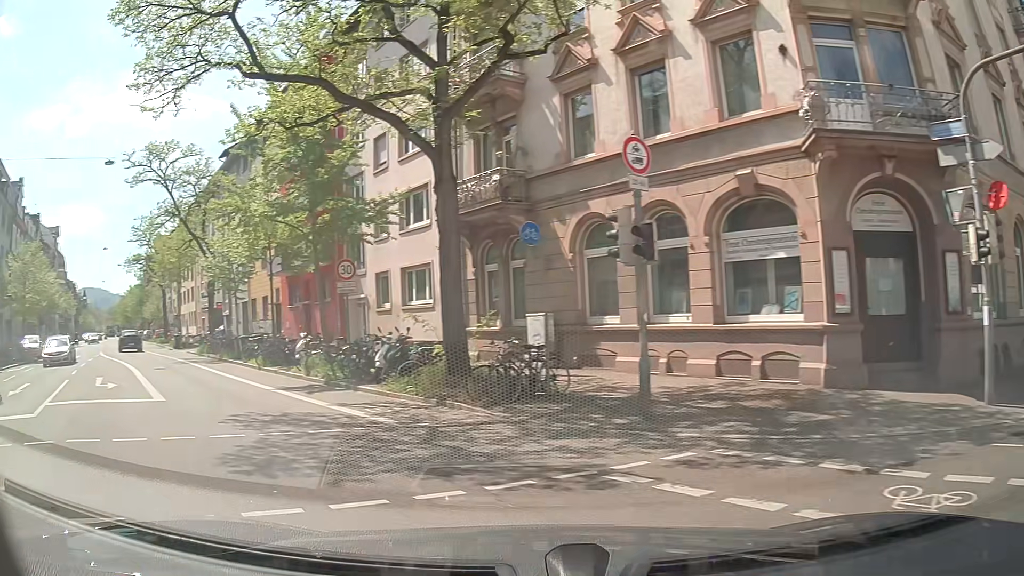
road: secondary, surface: asphalt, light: Day
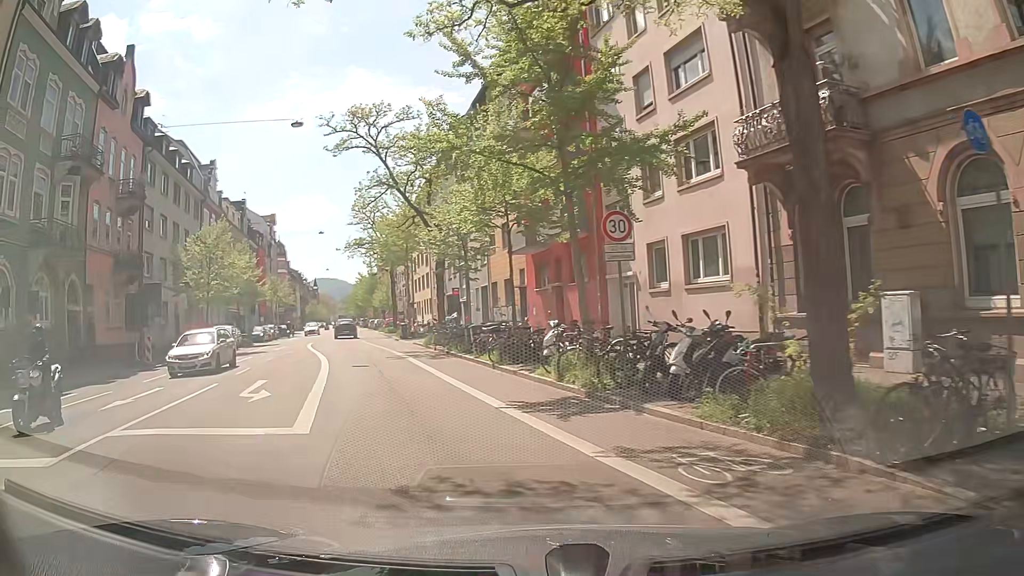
(-1.3, +6.2) m; -20°
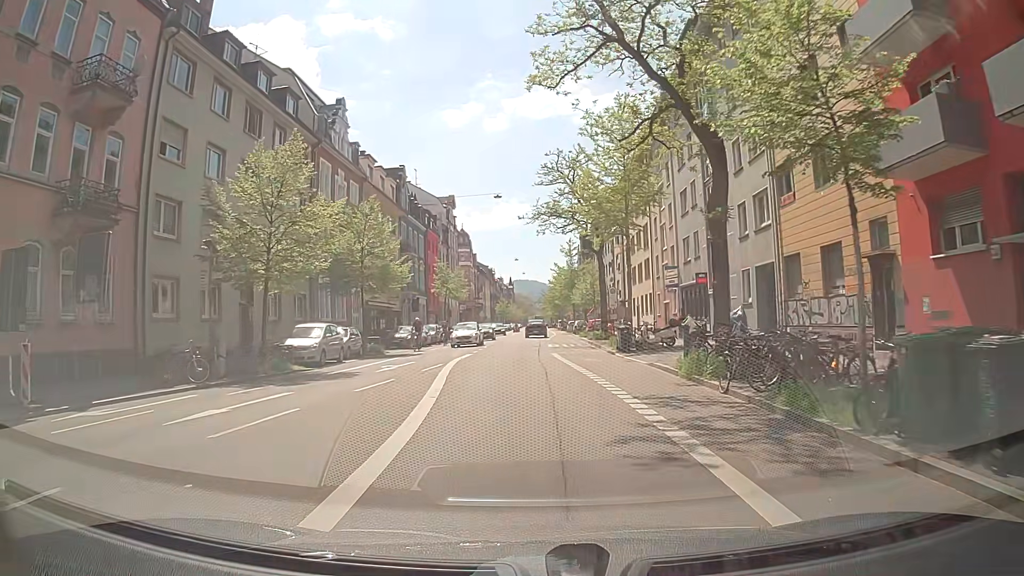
(-3.8, +18.8) m; -16°
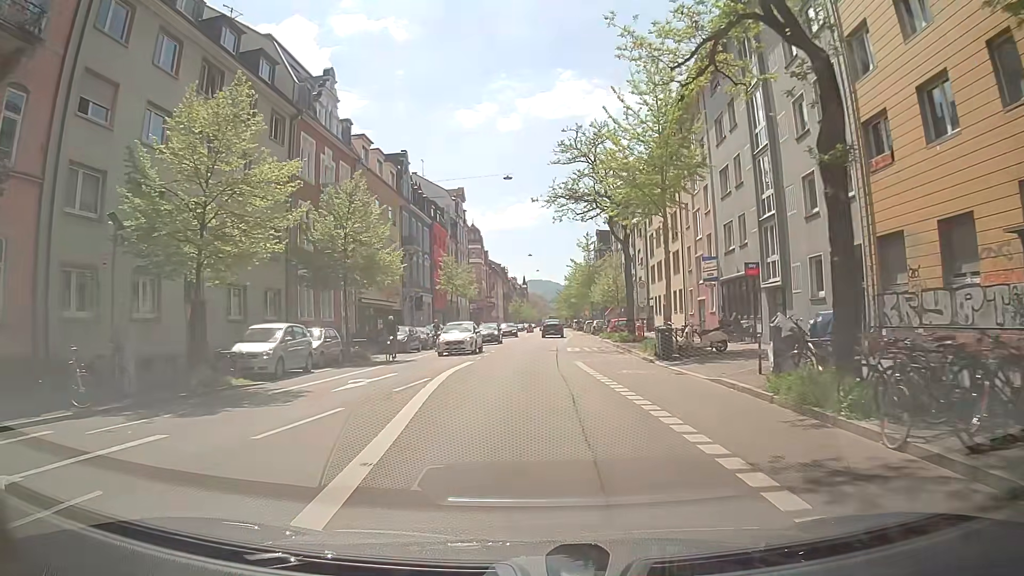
(0.0, +6.0) m; 0°
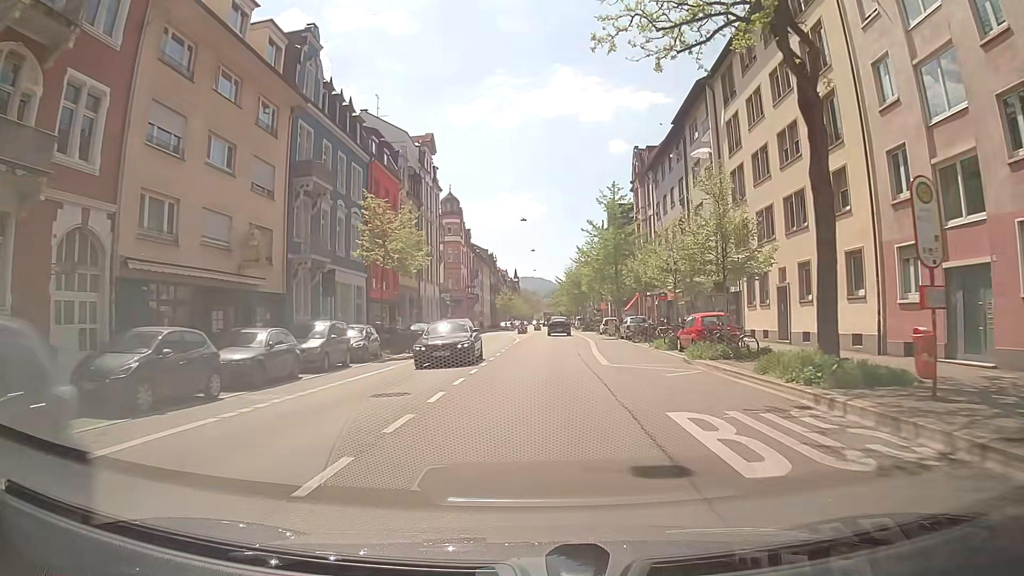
(-0.2, +26.6) m; 0°
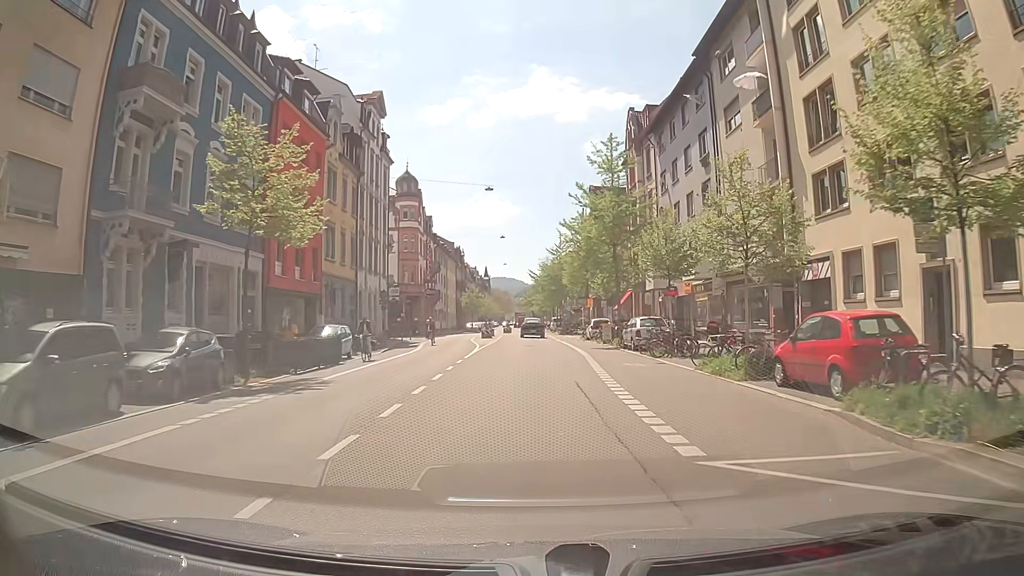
(+0.2, +13.4) m; +3°
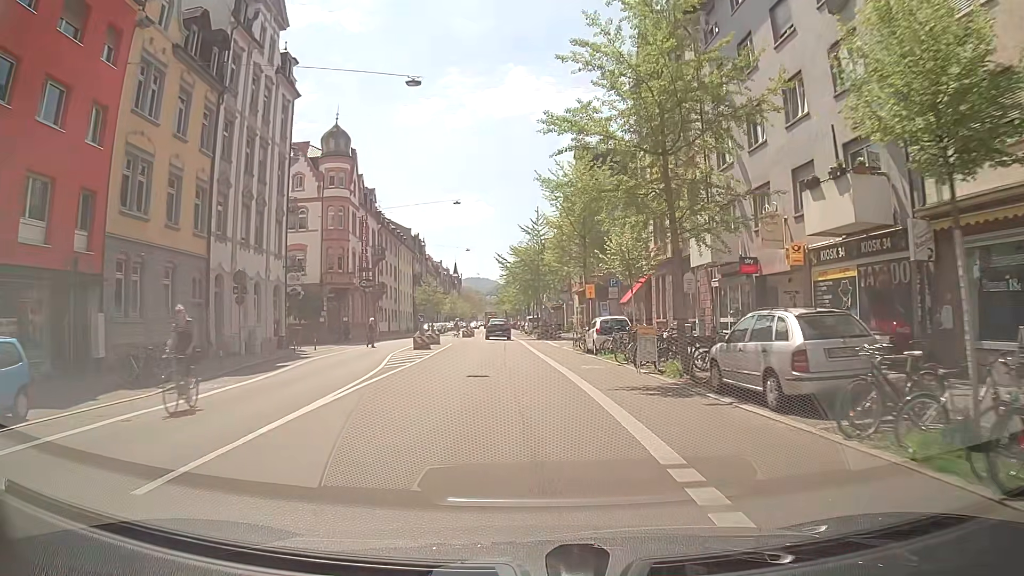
(-0.1, +19.6) m; +1°
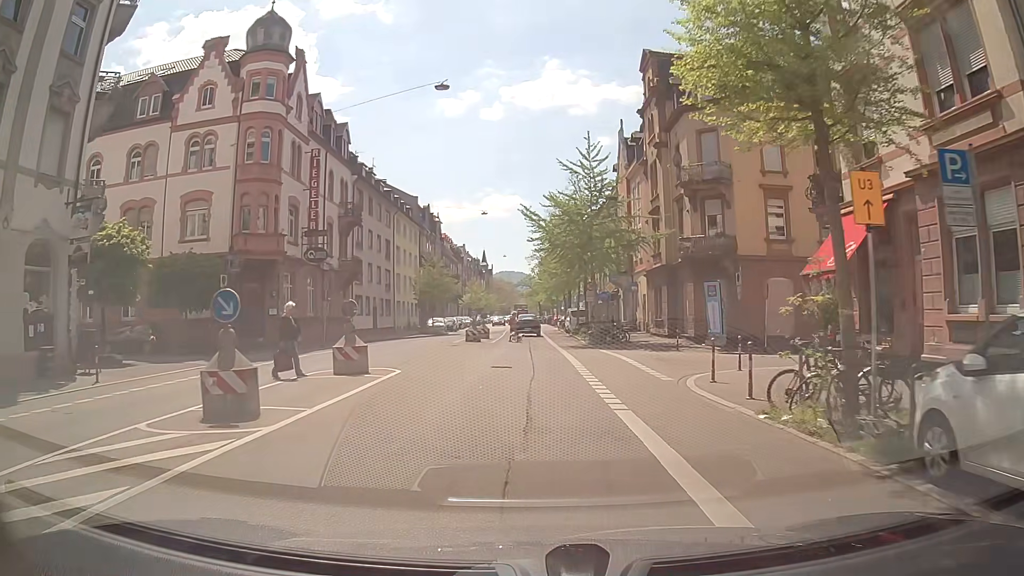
(-0.9, +23.0) m; -2°
